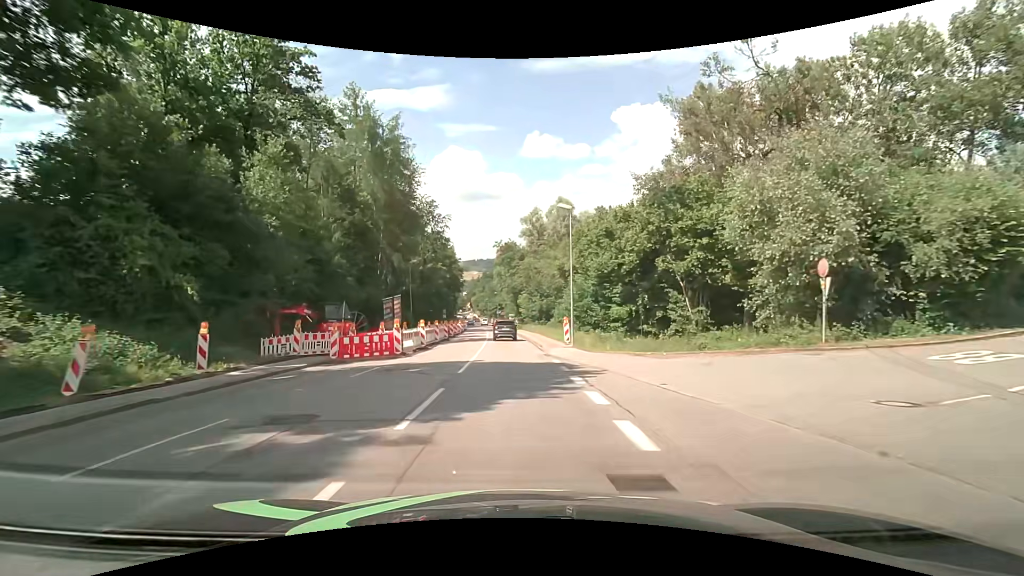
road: tertiary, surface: asphalt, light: Day
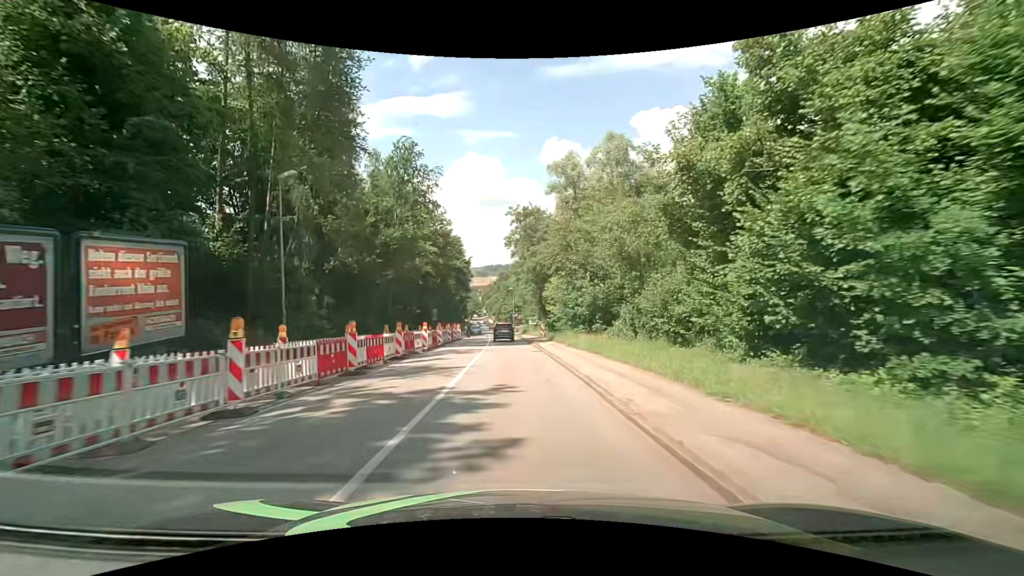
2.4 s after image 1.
(-0.8, +32.5) m; -3°
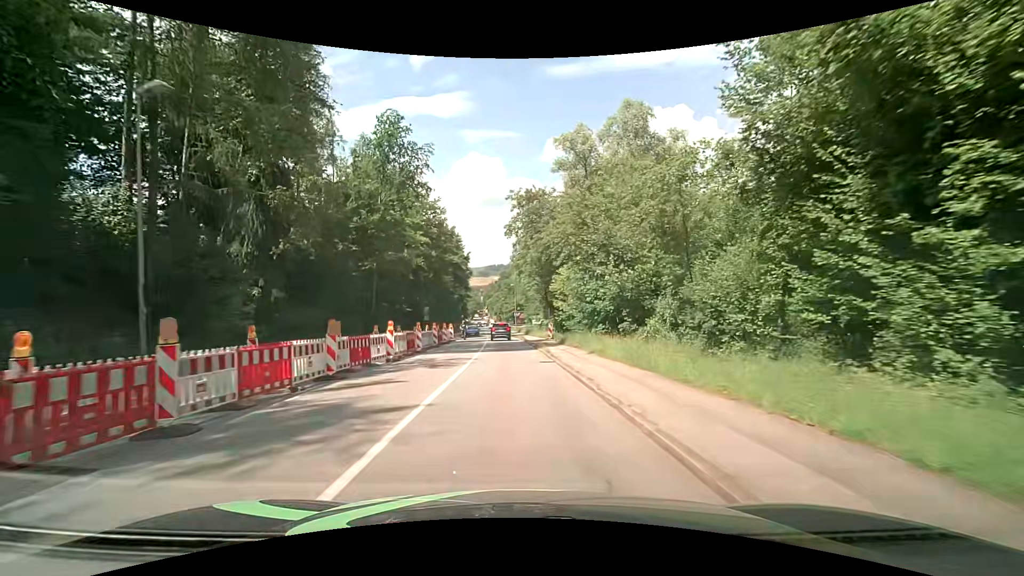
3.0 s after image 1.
(0.0, +8.1) m; 0°
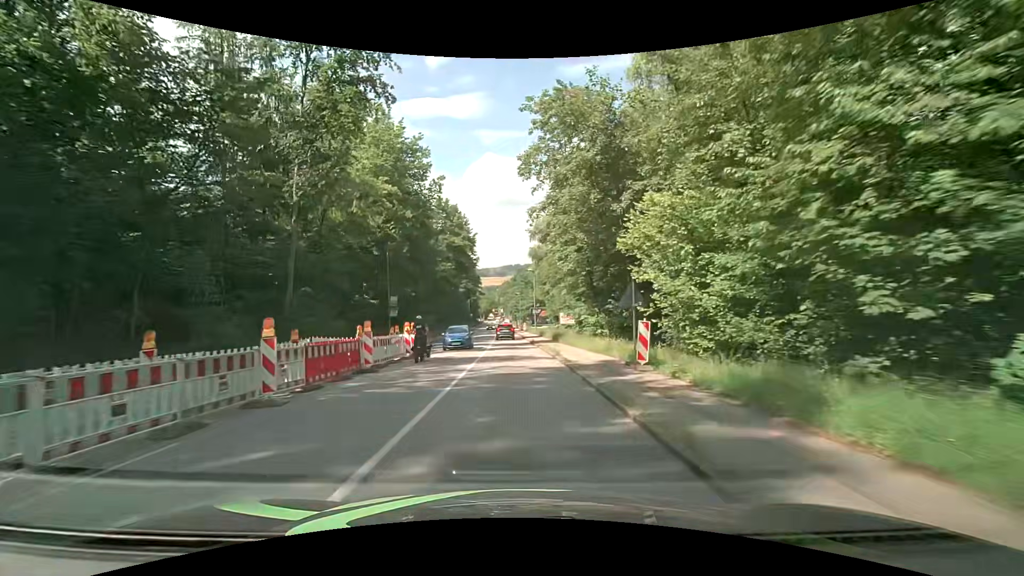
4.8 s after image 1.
(-0.3, +24.0) m; -2°
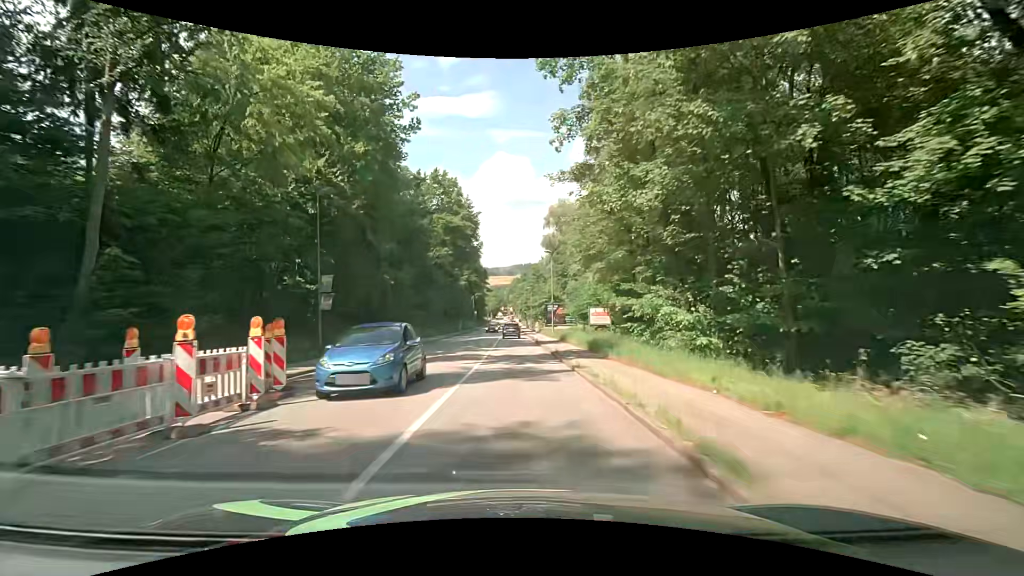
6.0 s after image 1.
(-0.1, +15.7) m; 0°
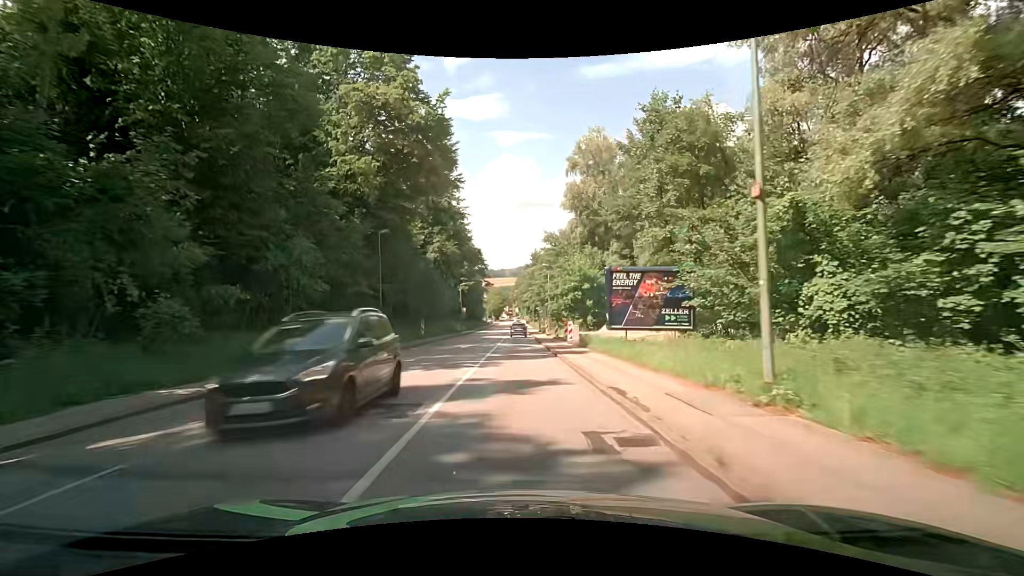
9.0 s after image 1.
(-0.9, +39.0) m; 0°
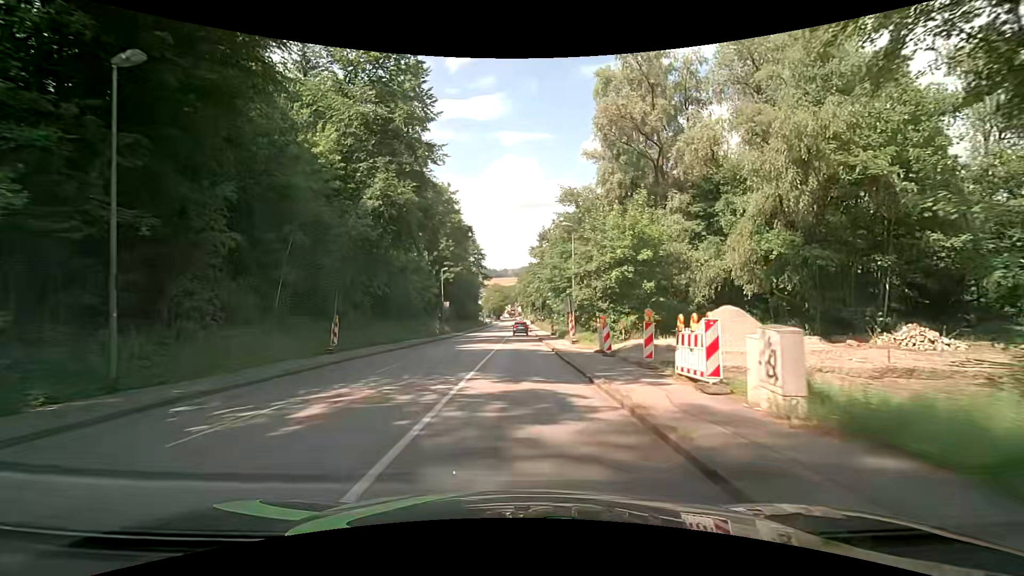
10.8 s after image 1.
(-0.4, +23.3) m; -1°
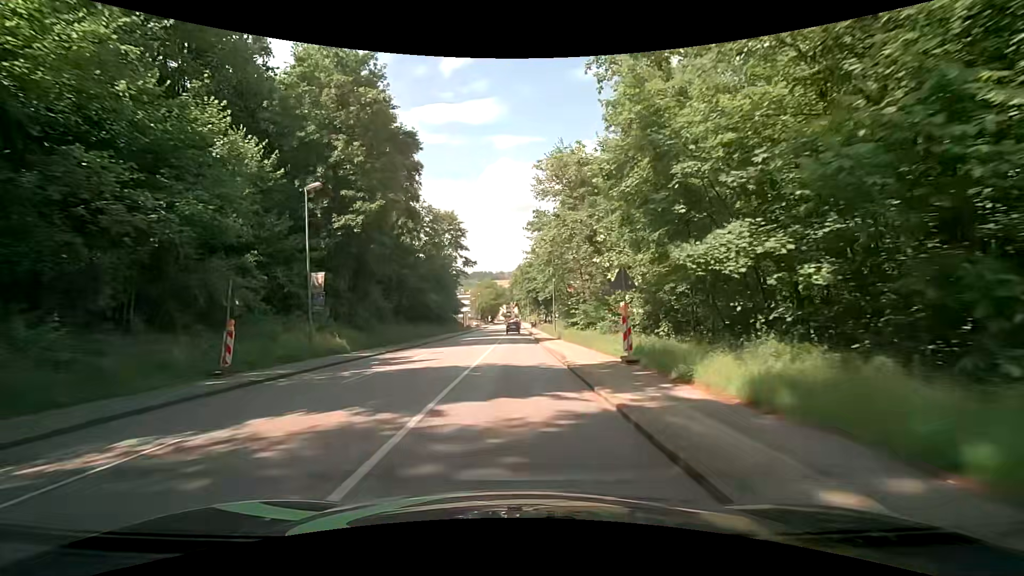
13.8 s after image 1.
(+0.3, +38.4) m; +1°
